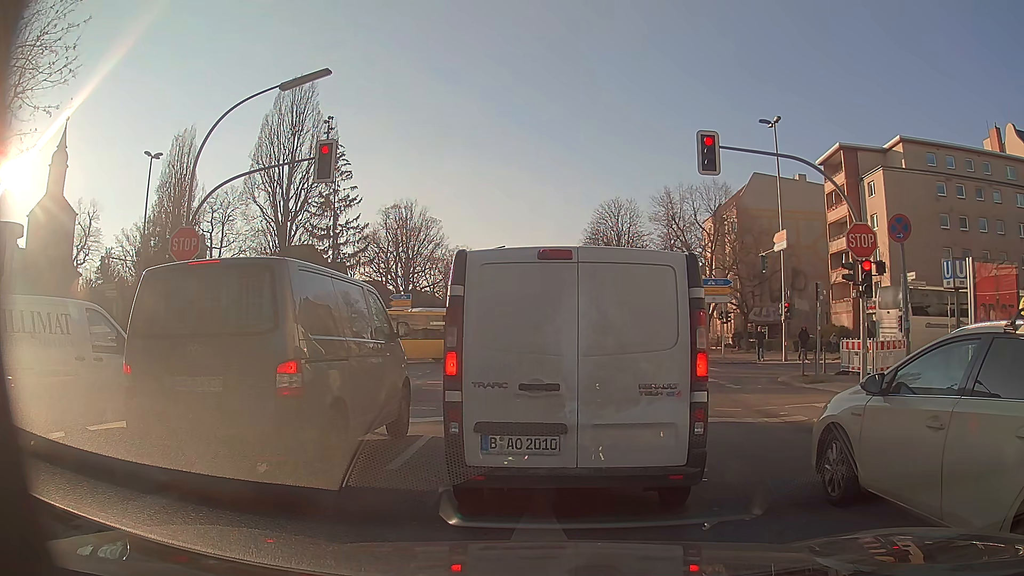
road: secondary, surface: asphalt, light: Day
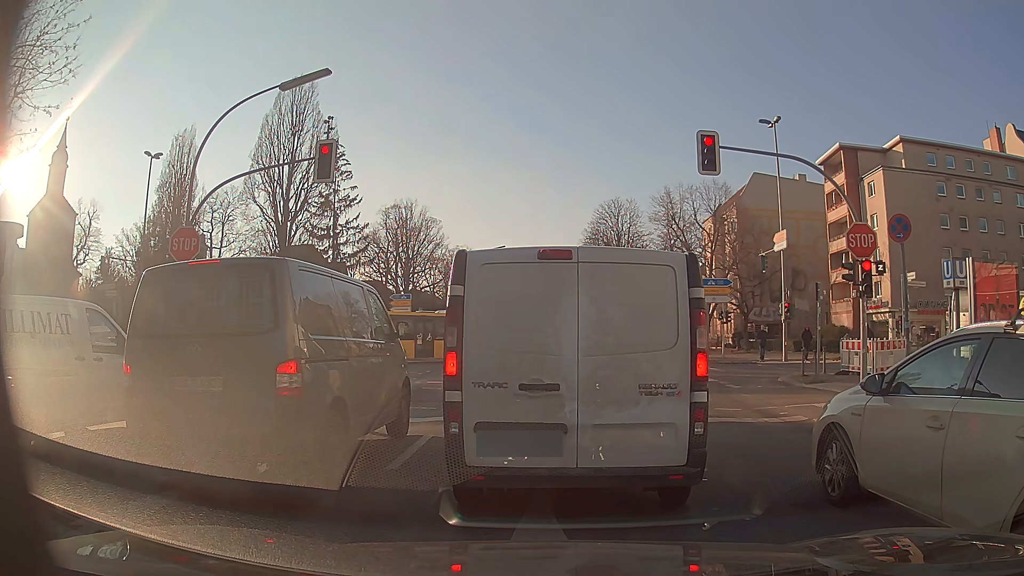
(0.0, 0.0) m; 0°
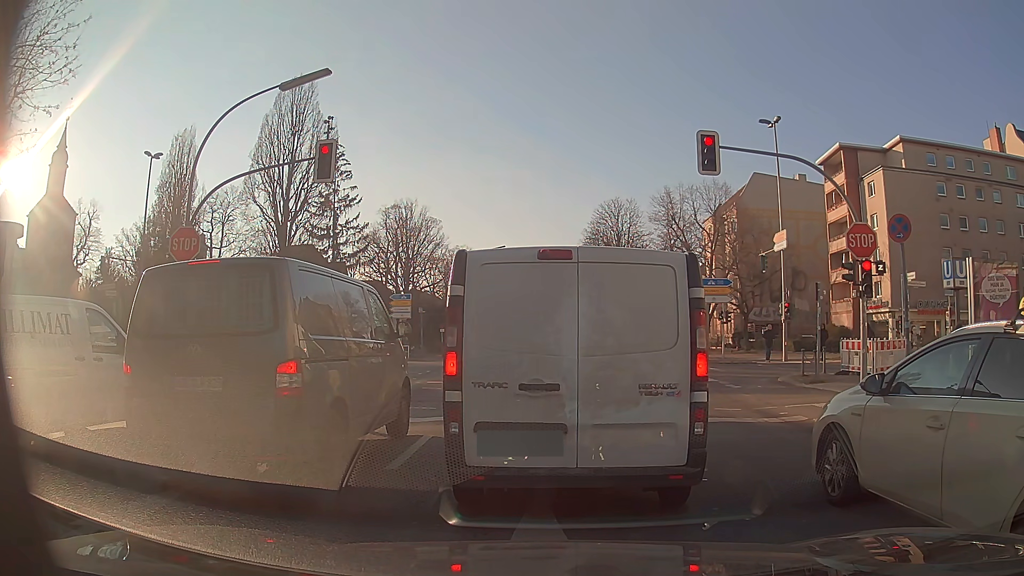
(0.0, 0.0) m; 0°
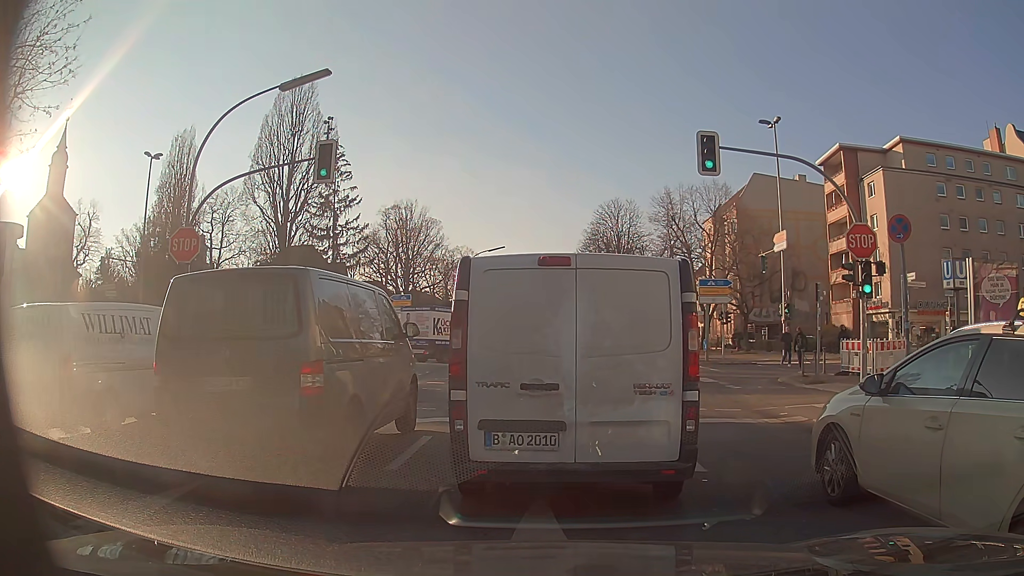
(0.0, 0.0) m; 0°
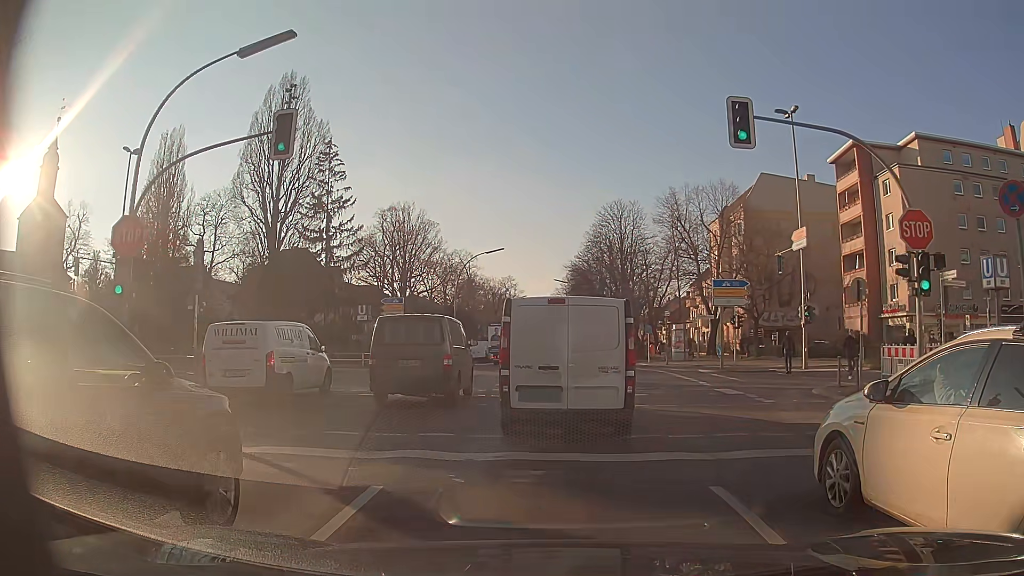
(-0.1, +2.9) m; -1°
(0, +10) (0, +20) (-1, +30) (-1, +40) (-1, +50) (-1, +60) (-2, +70) (-2, +80) (-2, +90) (-2, +100) m
